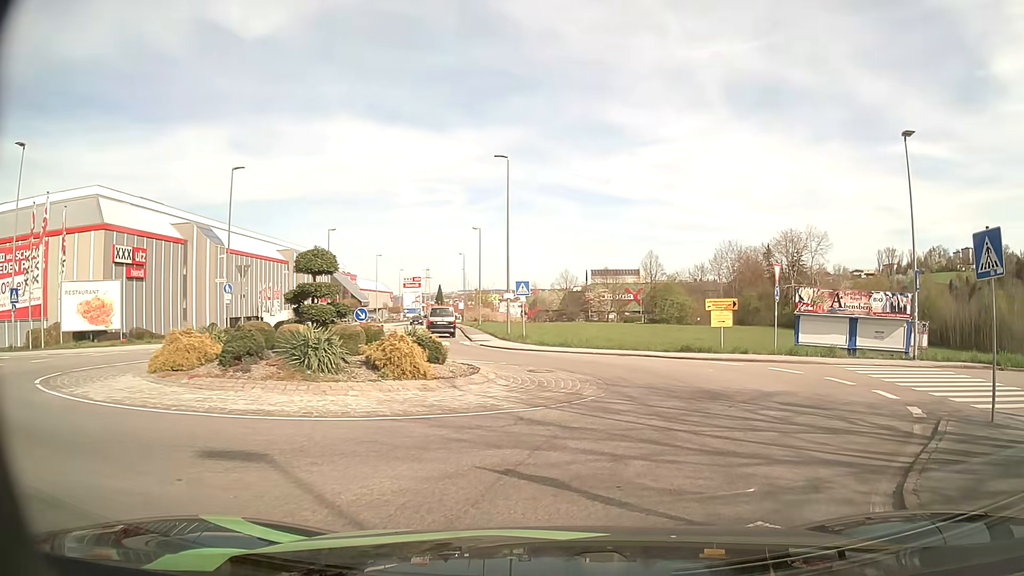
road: tertiary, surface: asphalt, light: Day
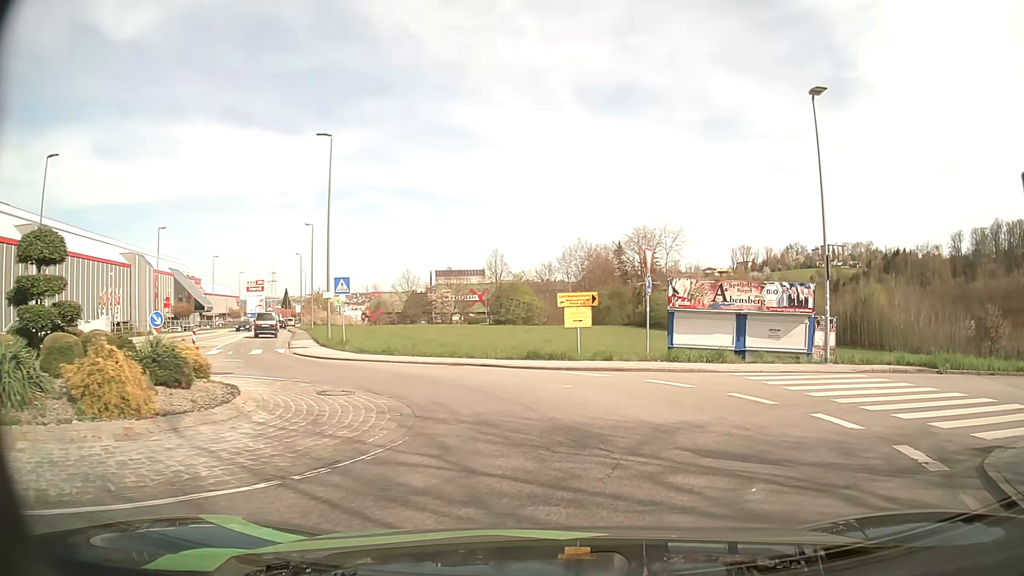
(+0.7, +5.1) m; +15°
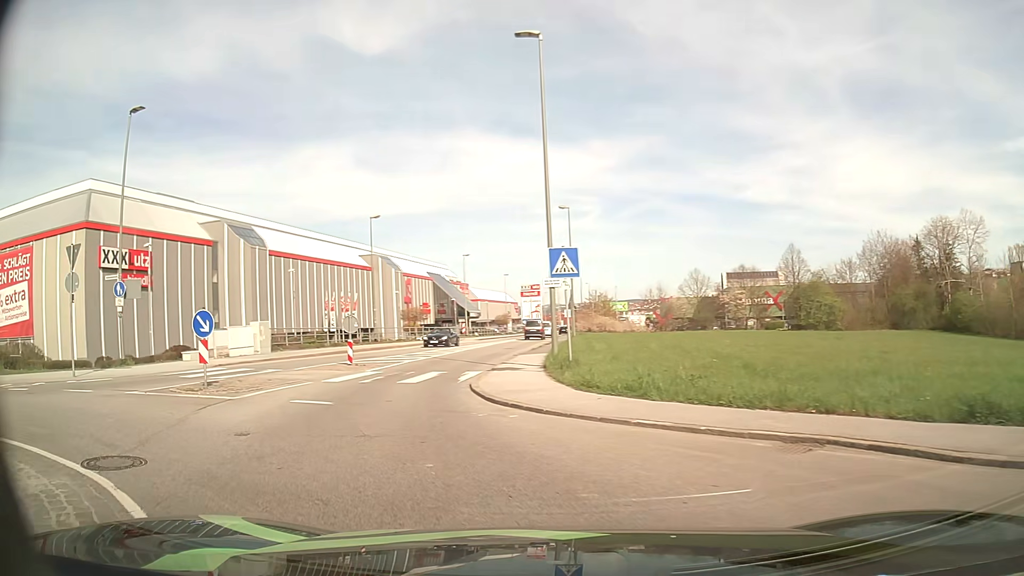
(-2.0, +12.9) m; -26°
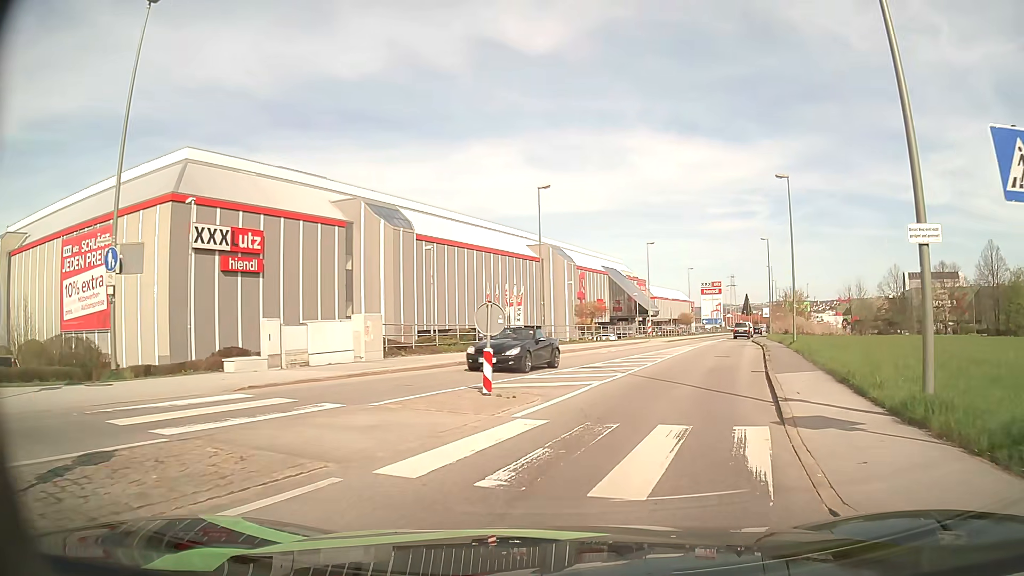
(-2.2, +10.9) m; -14°
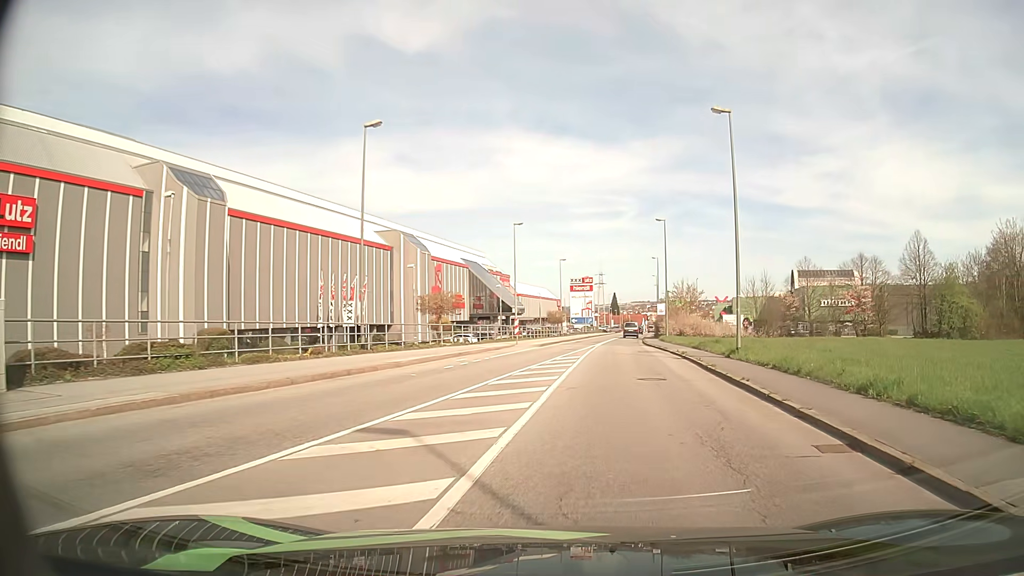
(+1.3, +13.4) m; +12°
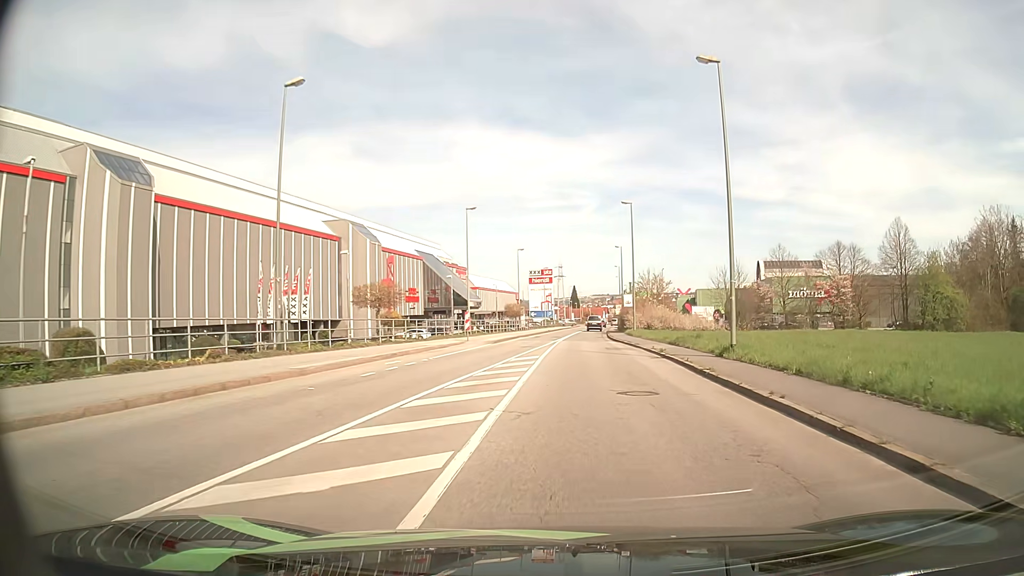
(+0.1, +5.0) m; +3°
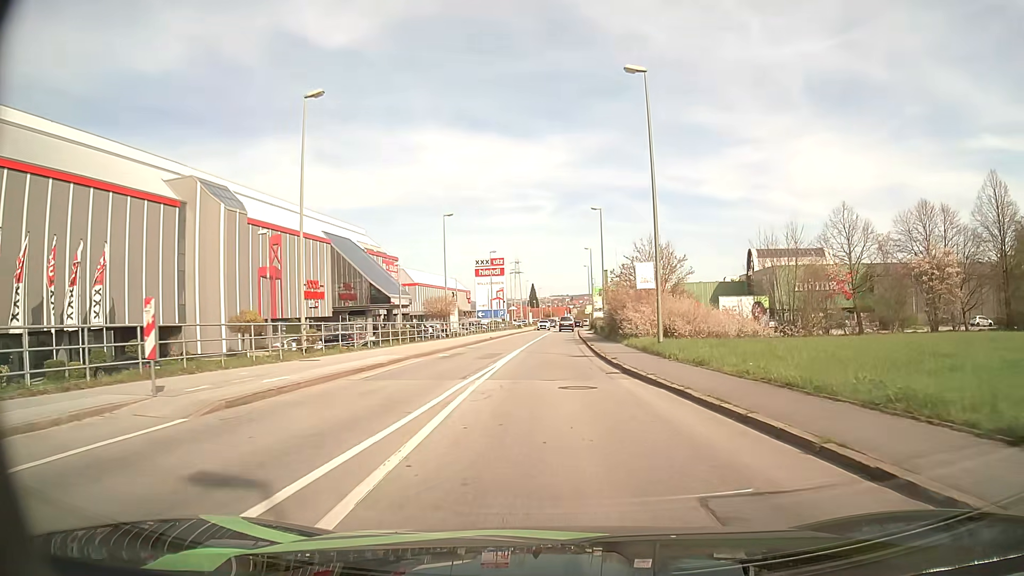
(+1.2, +28.5) m; +3°
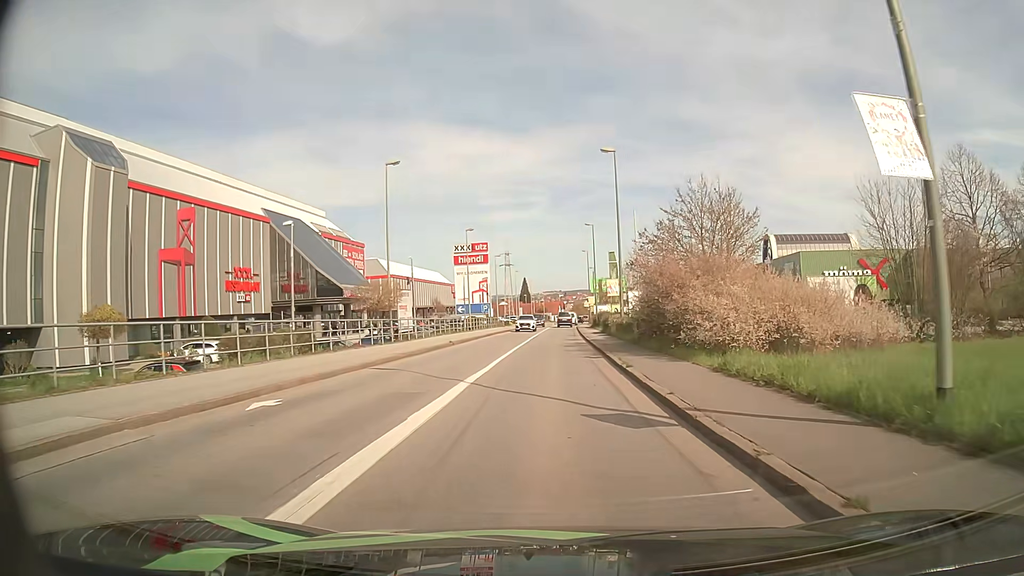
(+0.1, +17.5) m; 0°
(0, +10) (0, +20) (0, +30) (0, +40) (+1, +50) (+1, +60) (+1, +70) (+2, +80) (+2, +90) (+3, +100) m
